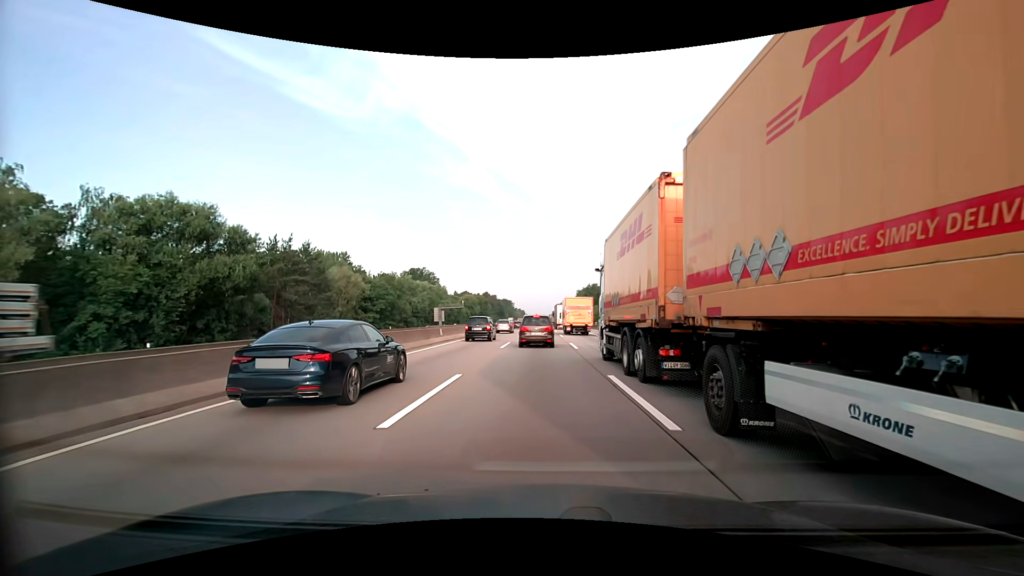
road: motorway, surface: asphalt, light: Day
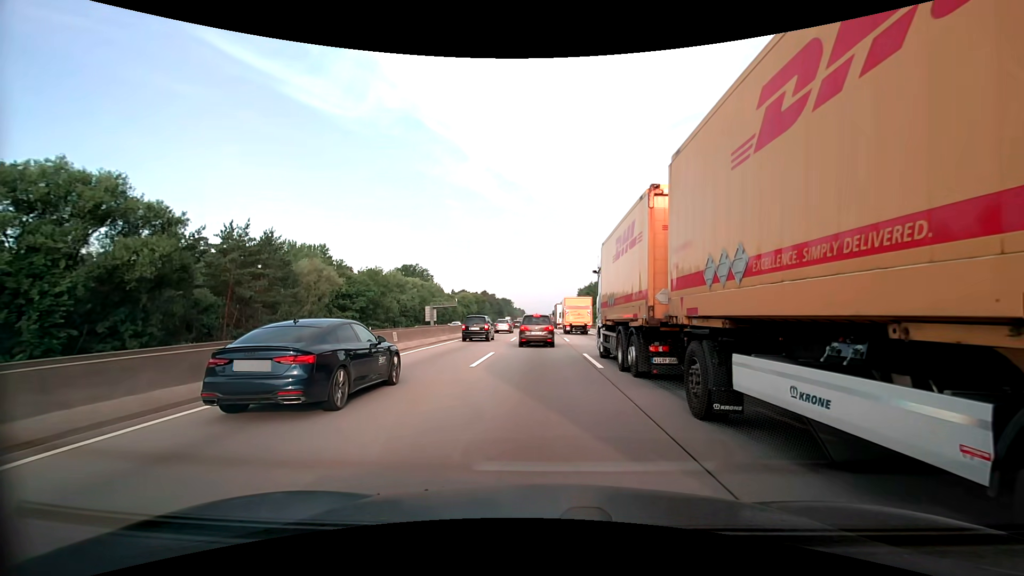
(0.0, +10.0) m; 0°
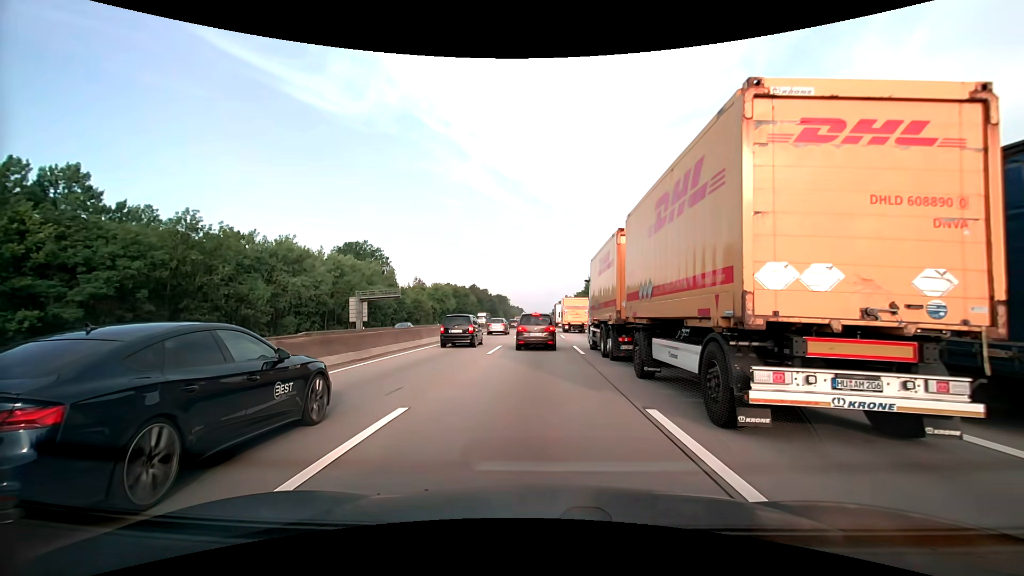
(0.0, +48.7) m; 0°
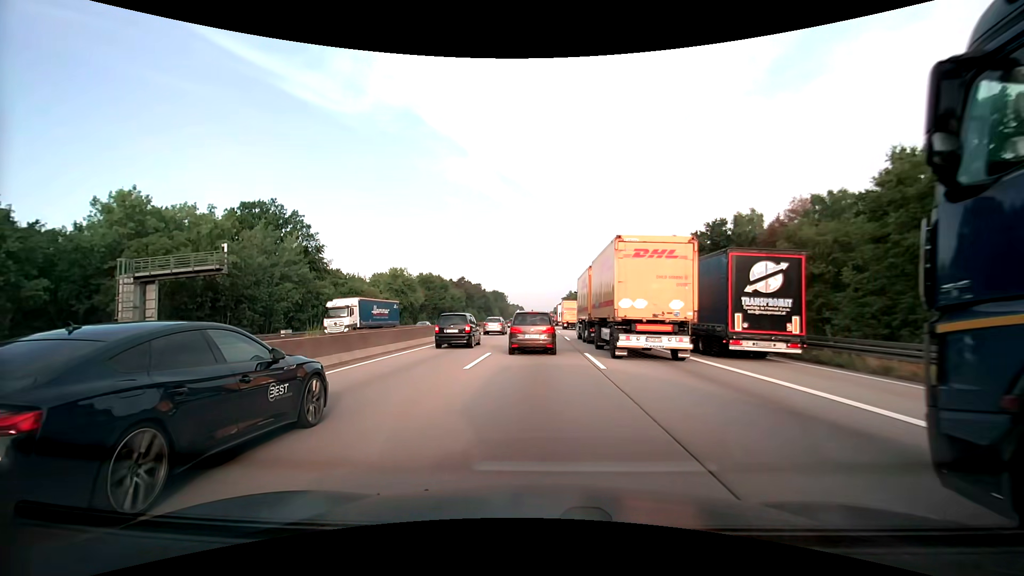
(-0.1, +41.3) m; 0°
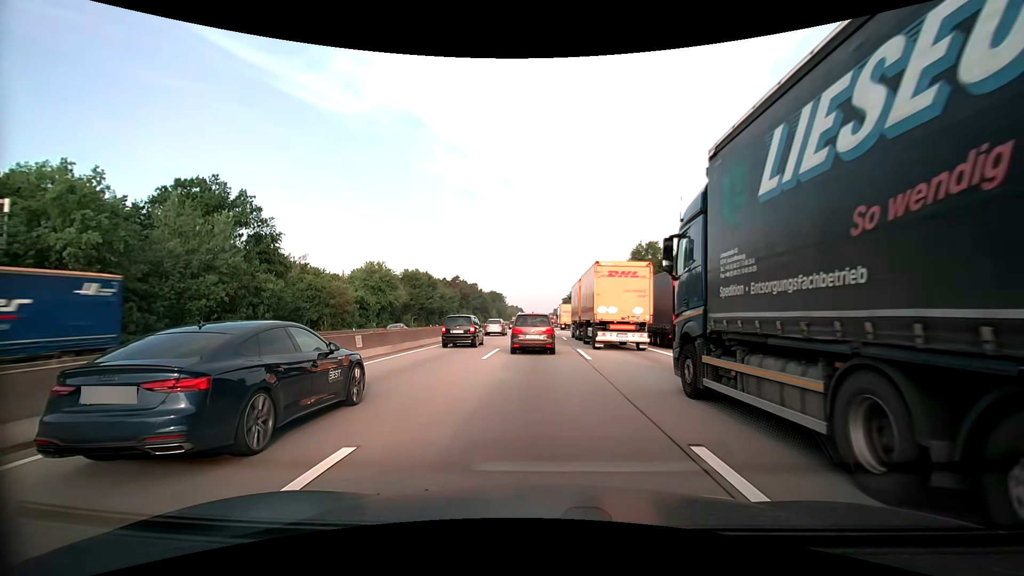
(0.0, +14.1) m; 0°
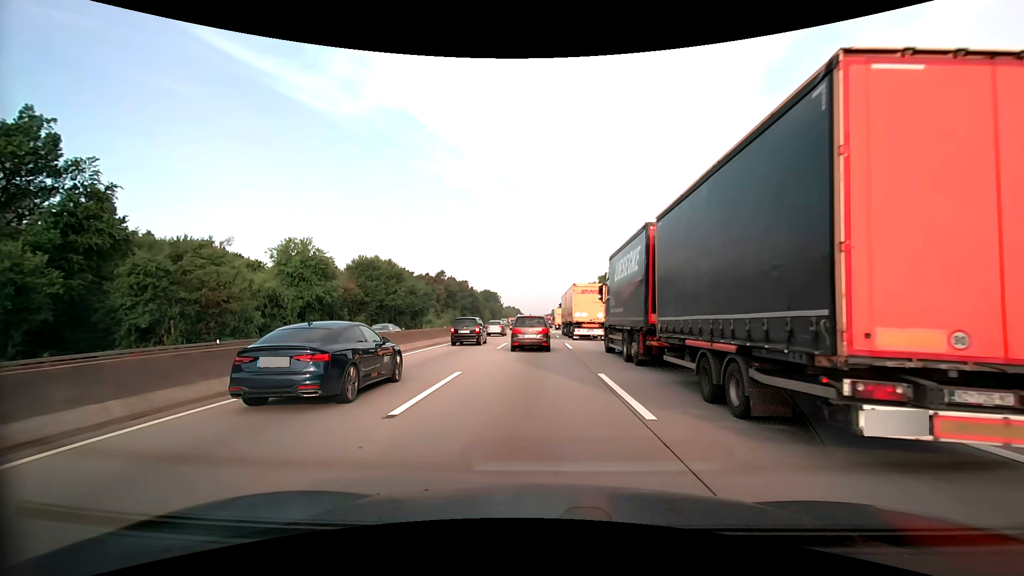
(+0.1, +28.4) m; 0°
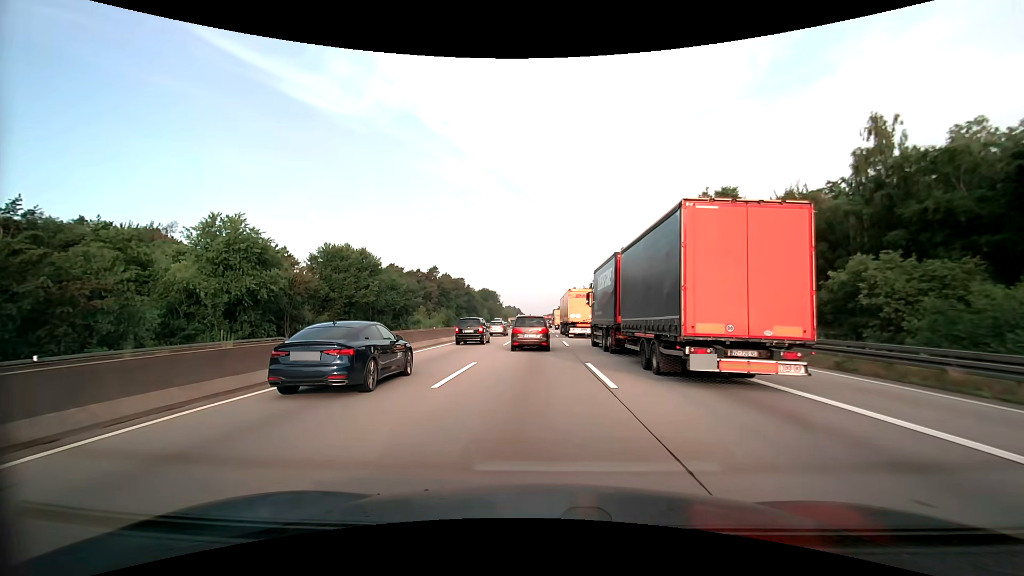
(0.0, +14.9) m; 0°
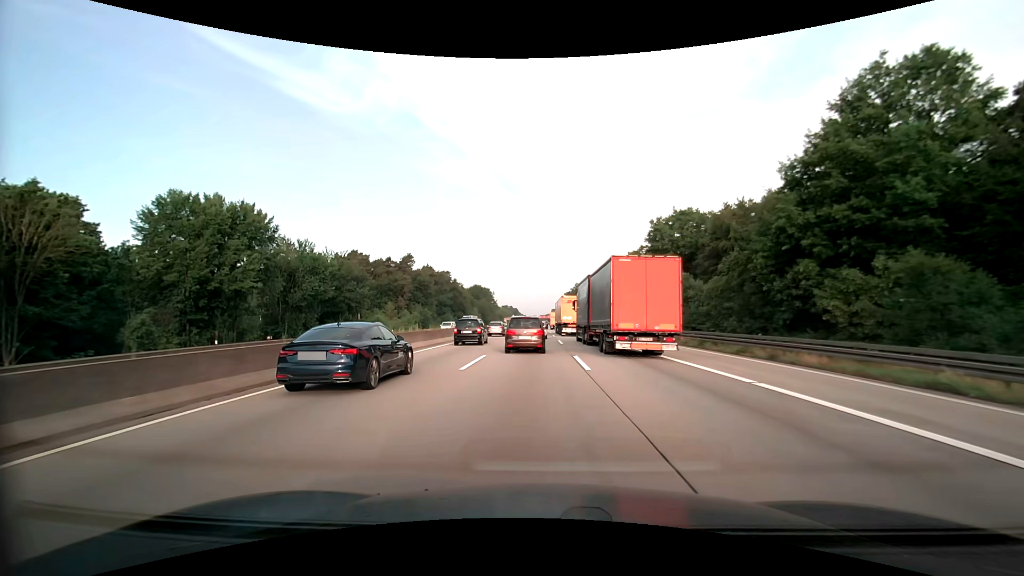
(+0.1, +32.3) m; 0°
(0, +10) (0, +20) (0, +30) (+1, +40) (+1, +50) (+1, +60) (+2, +70) (+2, +80) (+2, +90) (+2, +100) m
